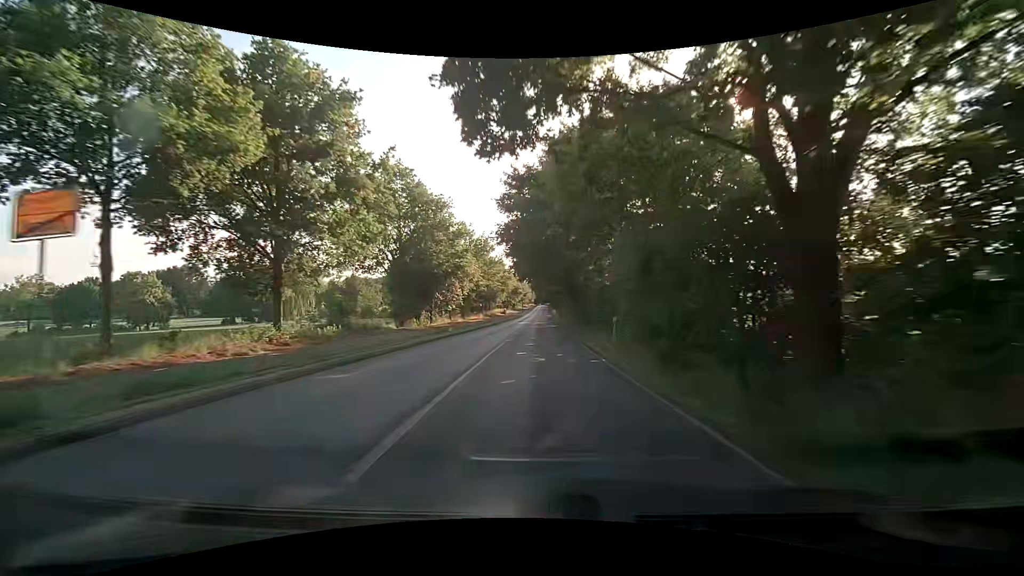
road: secondary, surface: asphalt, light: Day
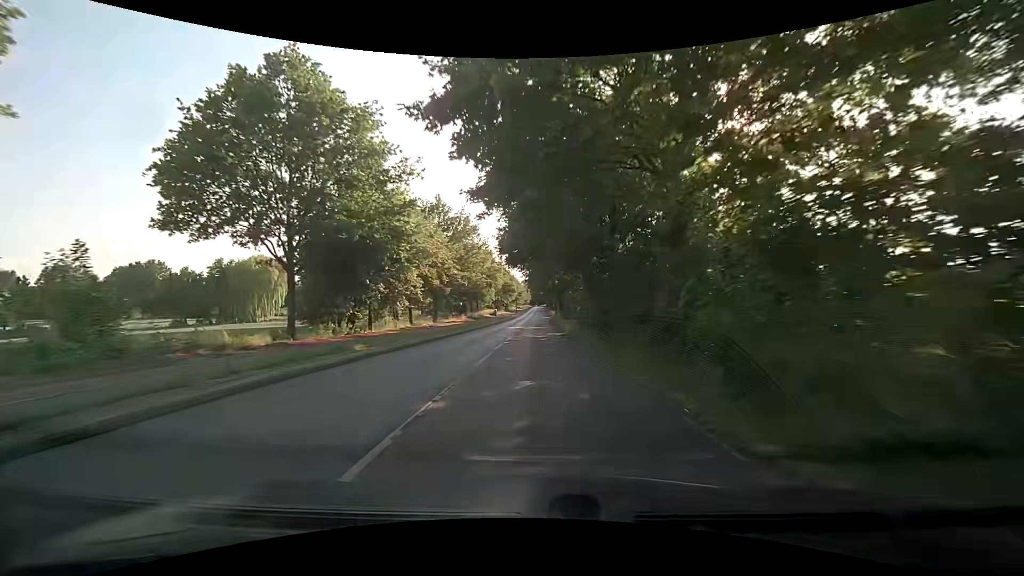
(0.0, +18.2) m; 0°
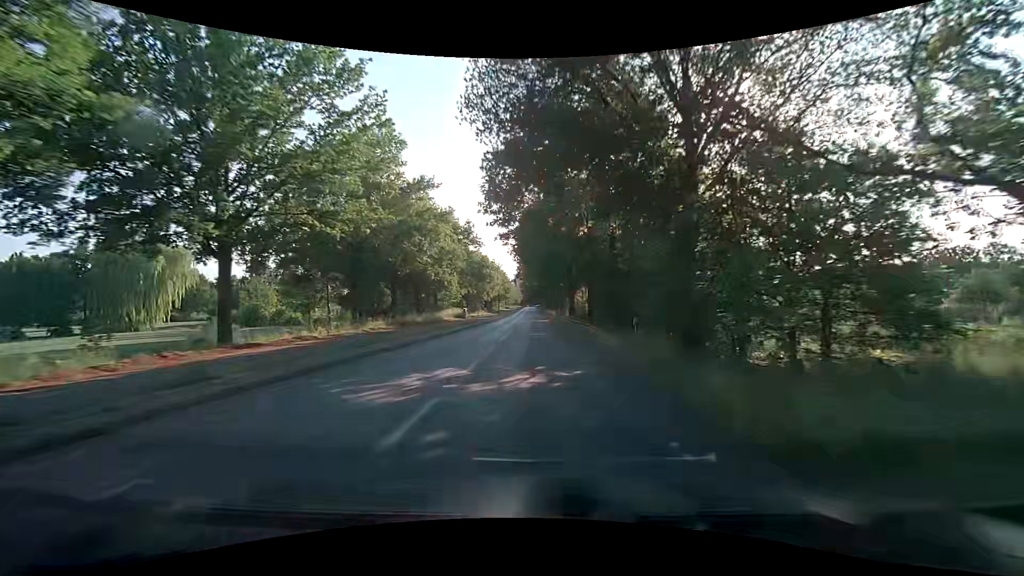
(+0.6, +38.0) m; +2°
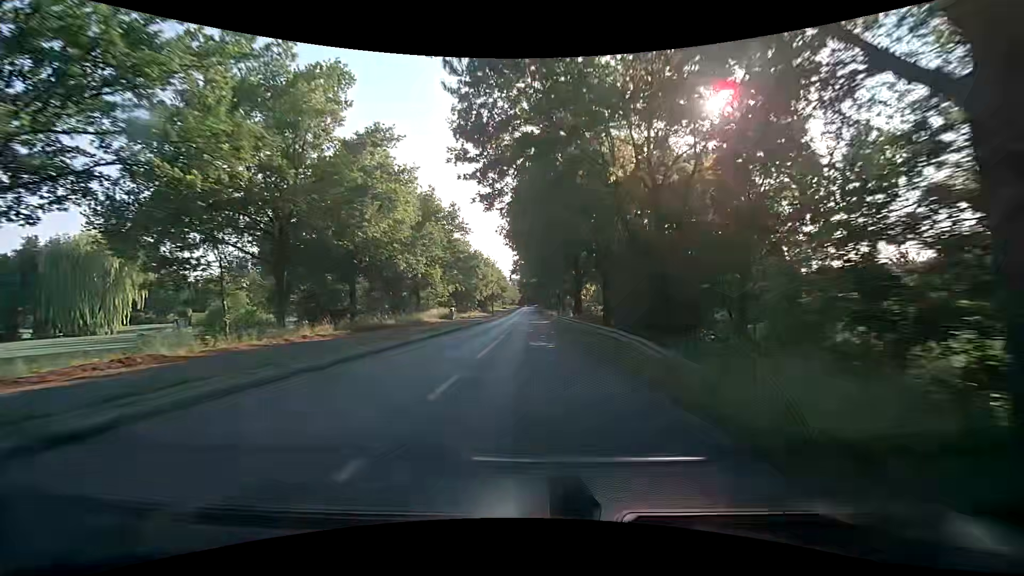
(0.0, +9.3) m; -1°
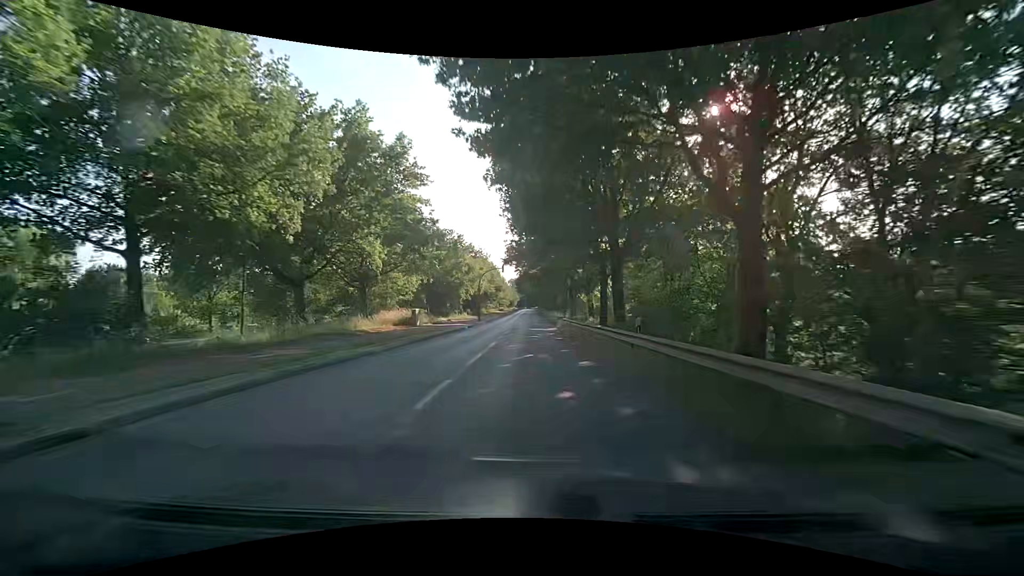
(+0.2, +18.7) m; 0°
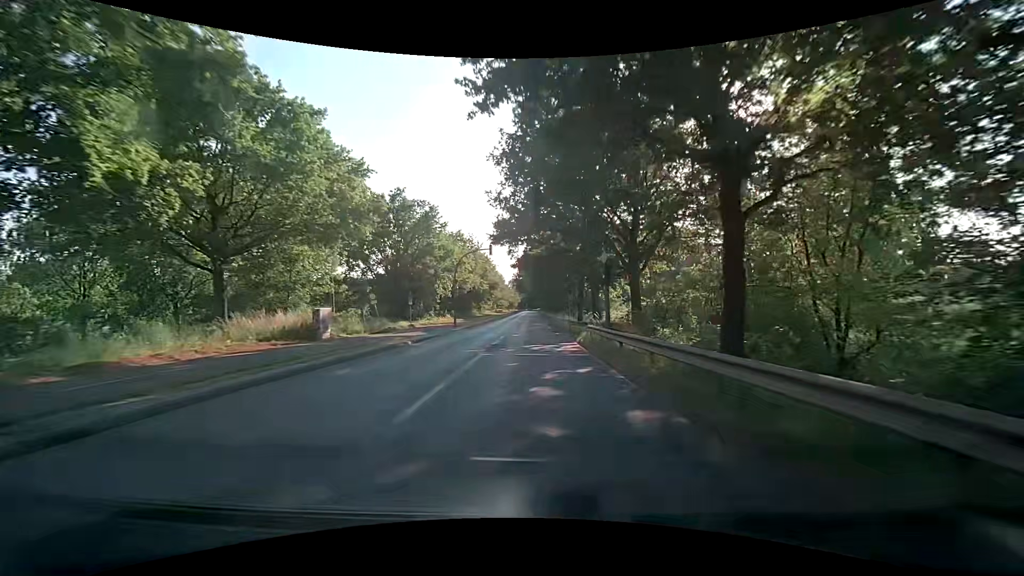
(0.0, +18.6) m; 0°
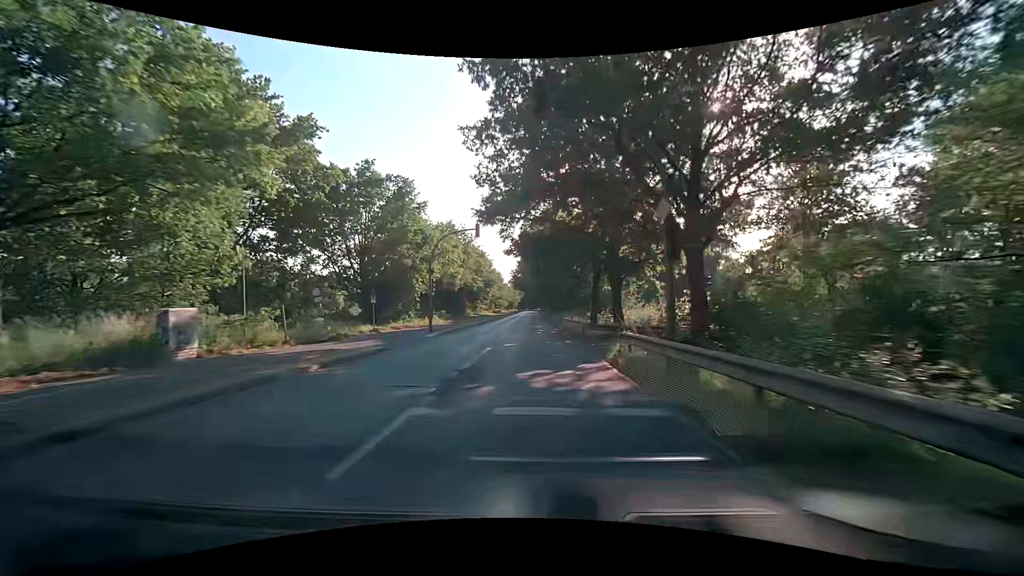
(0.0, +9.3) m; 0°
(0, +10) (0, +20) (0, +30) (0, +40) (0, +50) (0, +60) (0, +70) (0, +80) (0, +90) (0, +100) m
